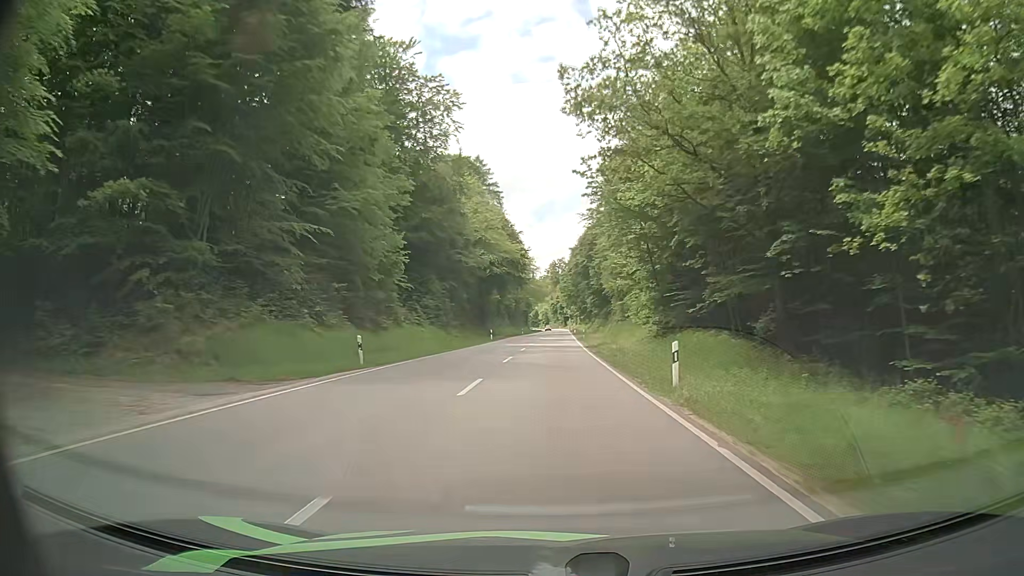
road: secondary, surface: asphalt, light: Day
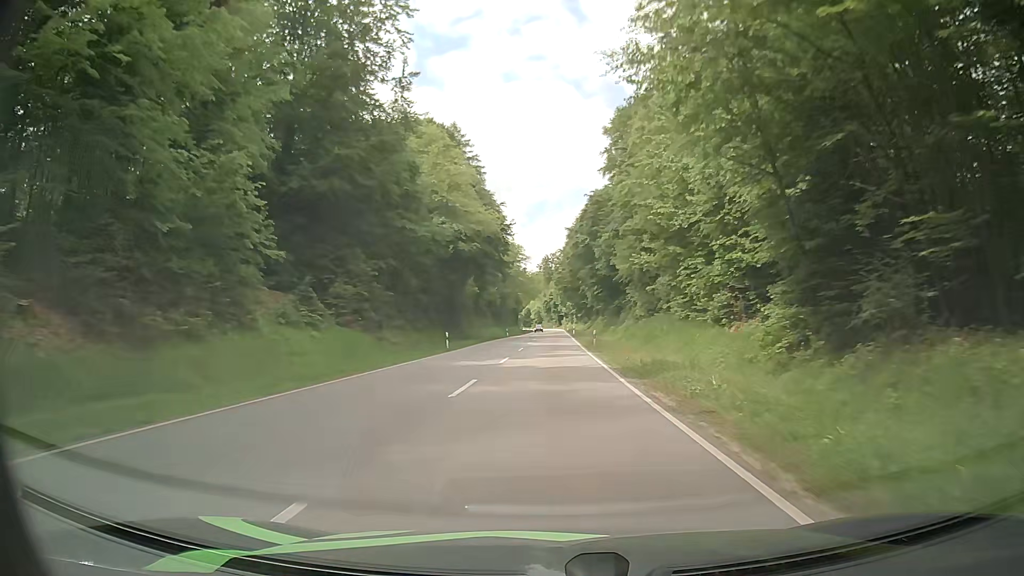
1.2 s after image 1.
(+0.1, +24.2) m; +1°
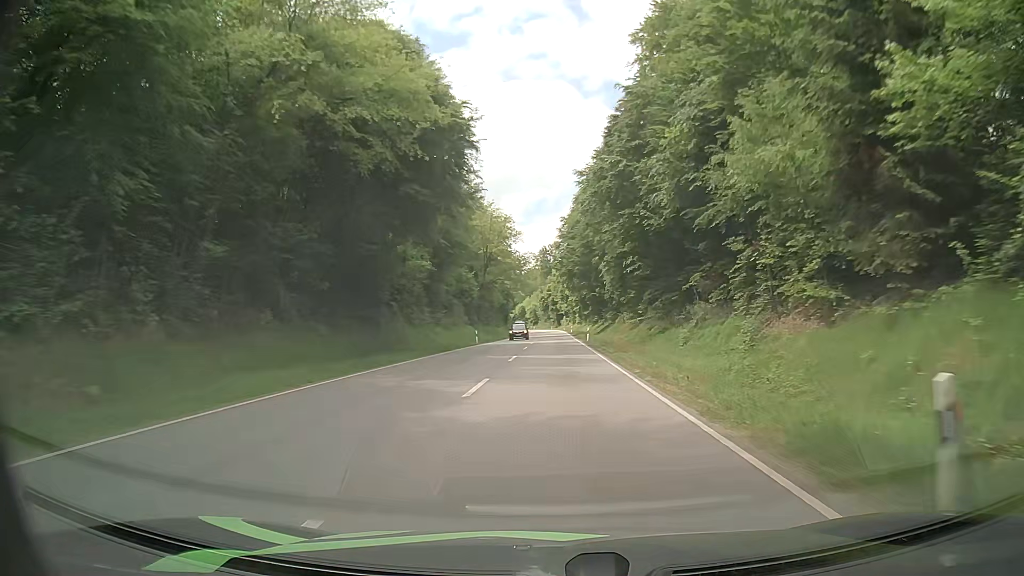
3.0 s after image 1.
(-0.2, +36.3) m; 0°
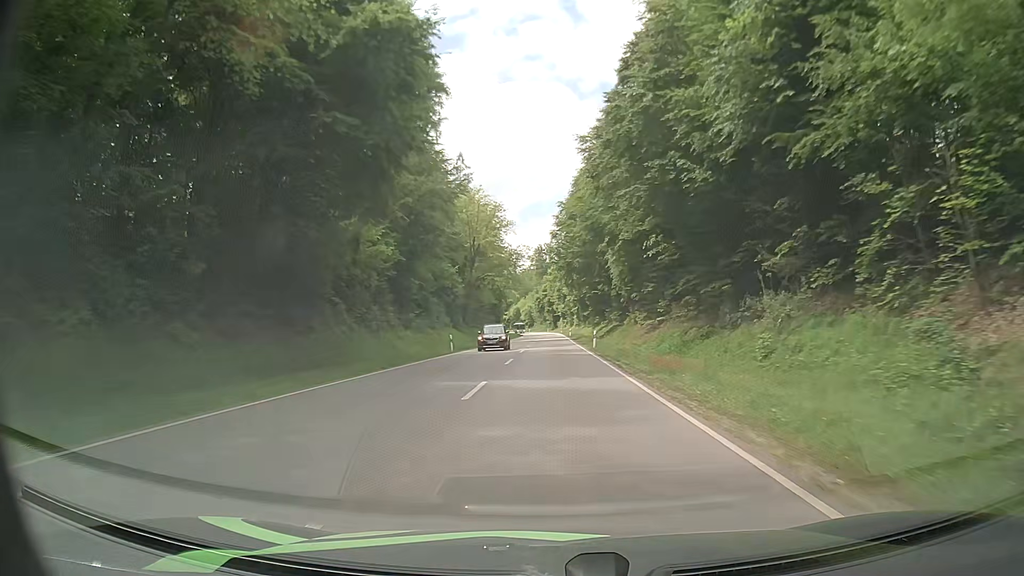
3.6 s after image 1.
(+0.1, +12.1) m; +1°
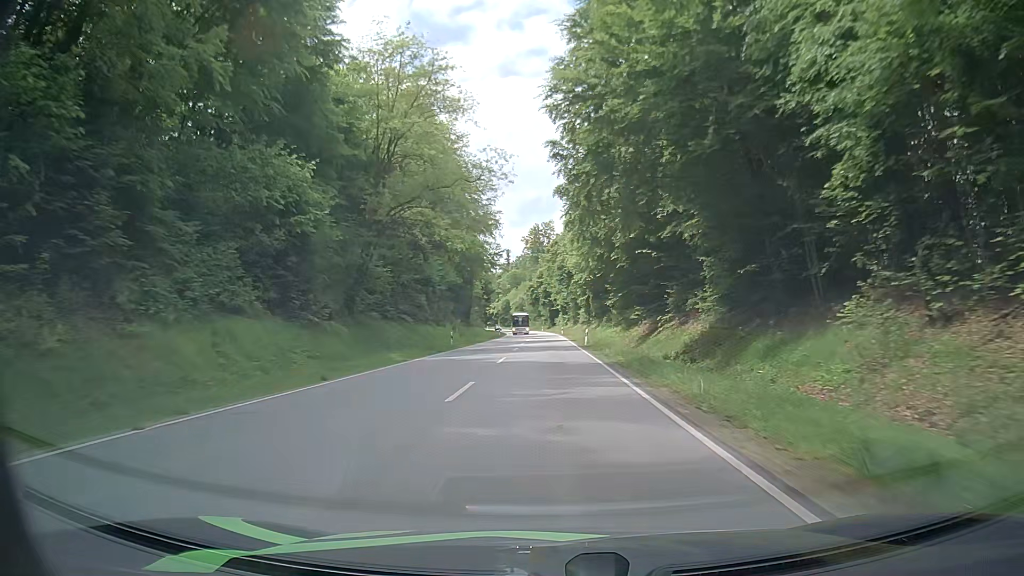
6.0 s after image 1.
(-0.1, +48.4) m; 0°
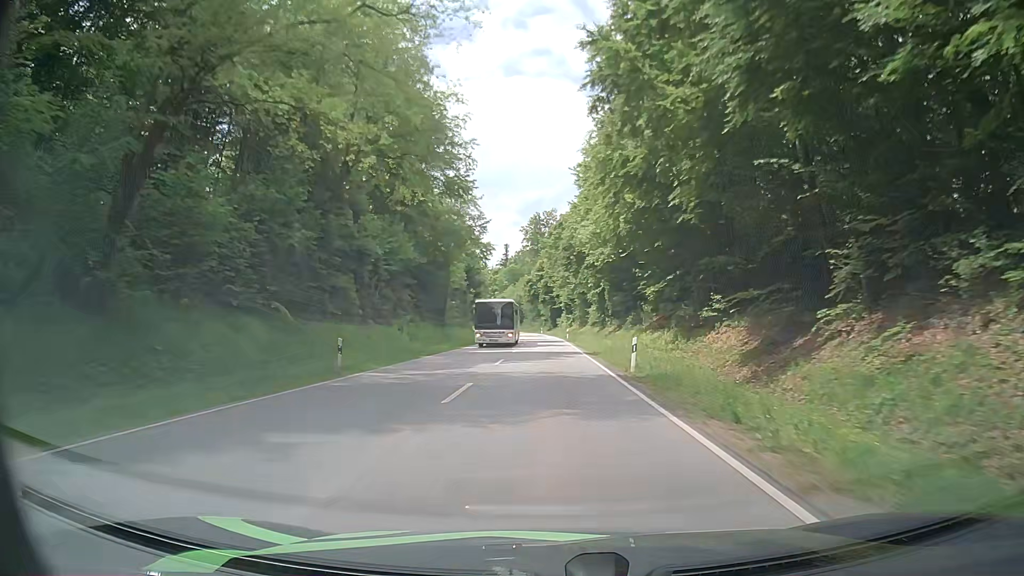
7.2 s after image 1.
(-0.1, +24.2) m; 0°
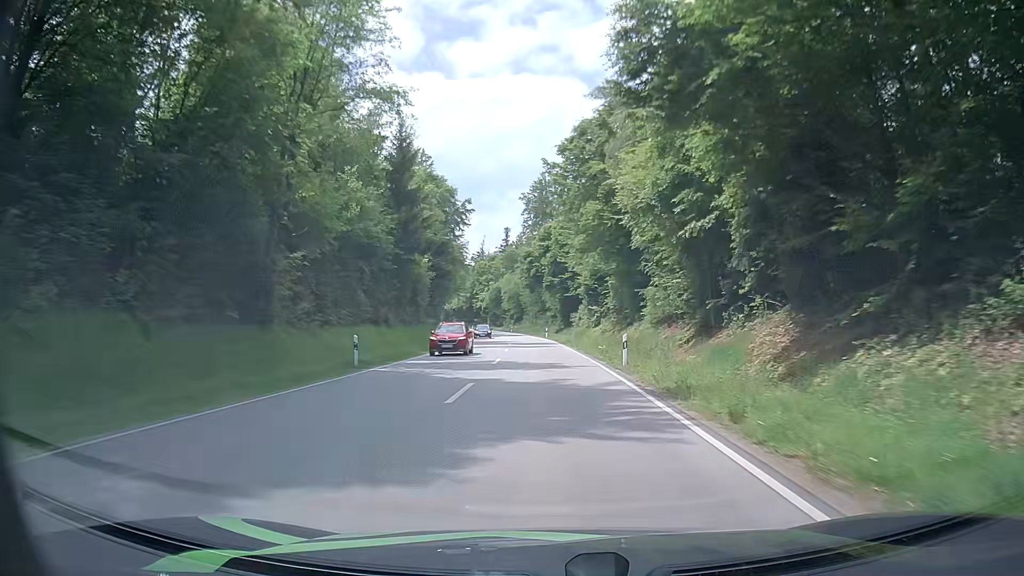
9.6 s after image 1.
(-0.2, +48.3) m; 0°
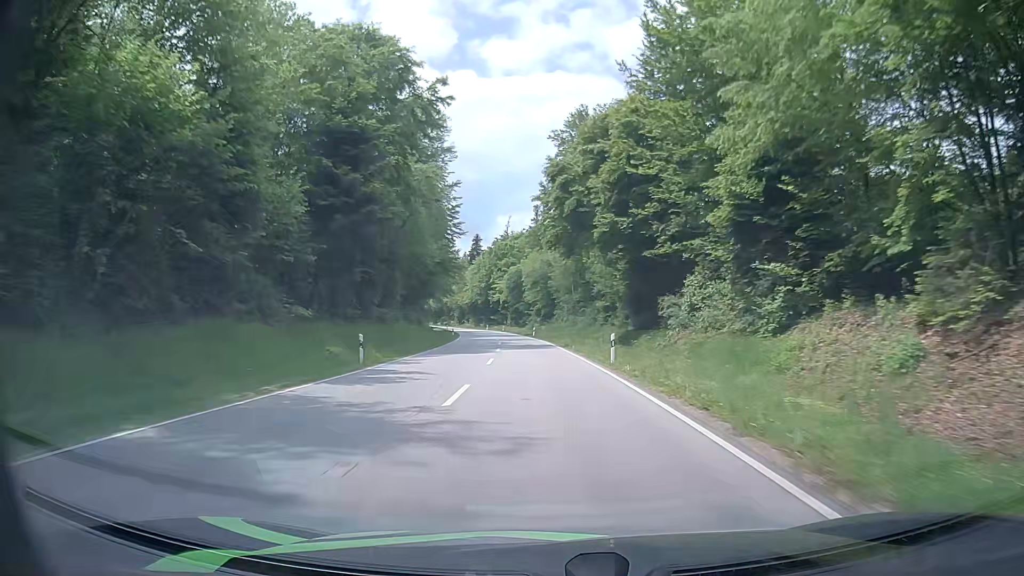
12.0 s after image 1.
(-1.5, +48.5) m; -4°
(0, +10) (0, +20) (0, +30) (-1, +40) (-1, +50) (-2, +60) (-3, +70) (-4, +80) (-5, +90) (-7, +100) m
